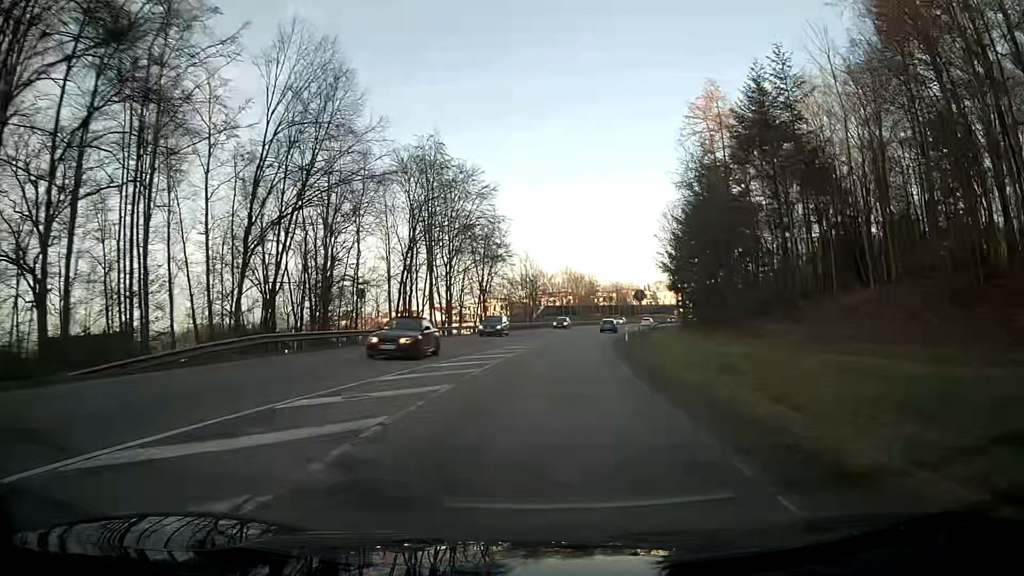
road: secondary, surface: asphalt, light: Day
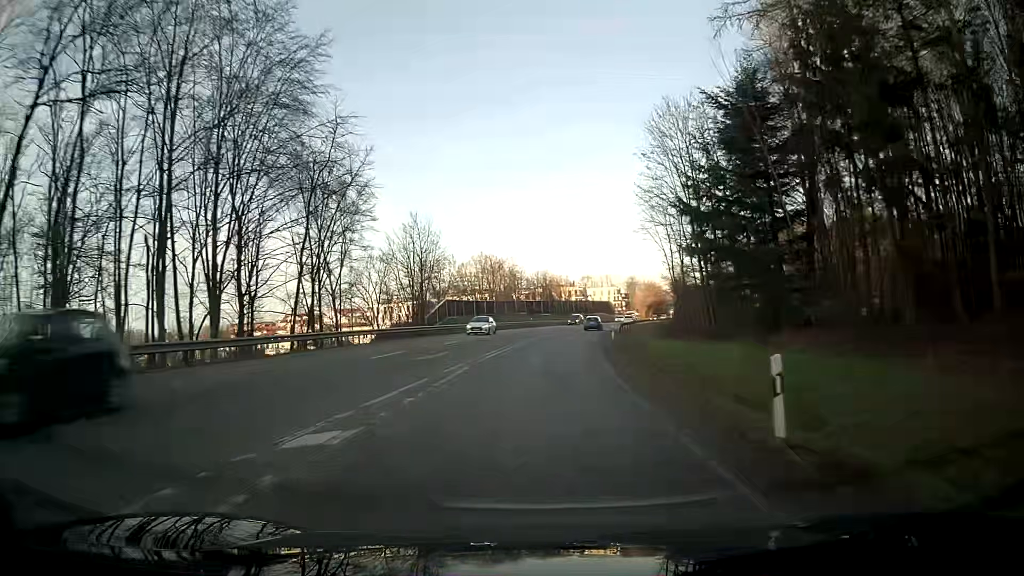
(+2.4, +37.6) m; +7°
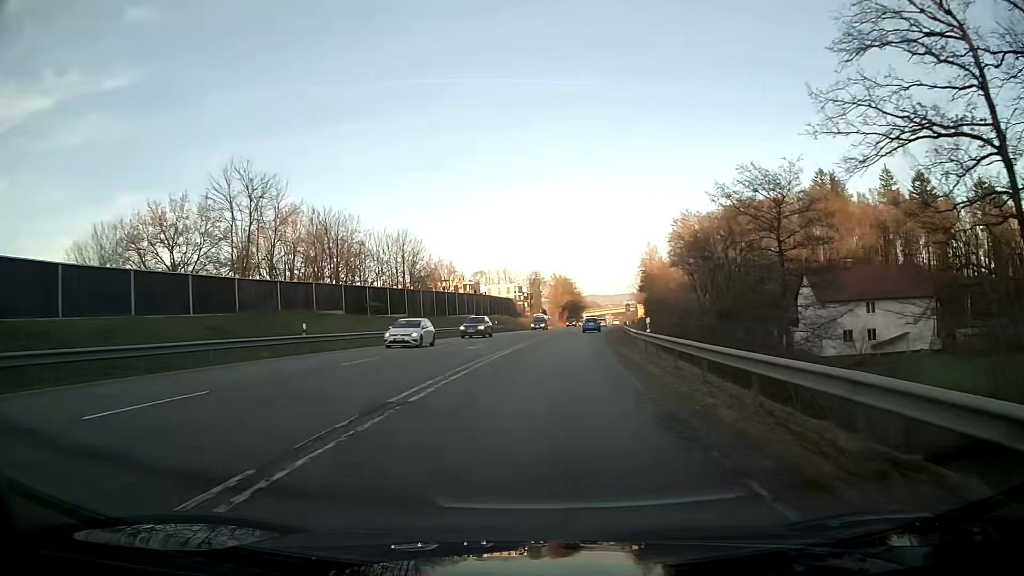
(+4.7, +62.0) m; +9°
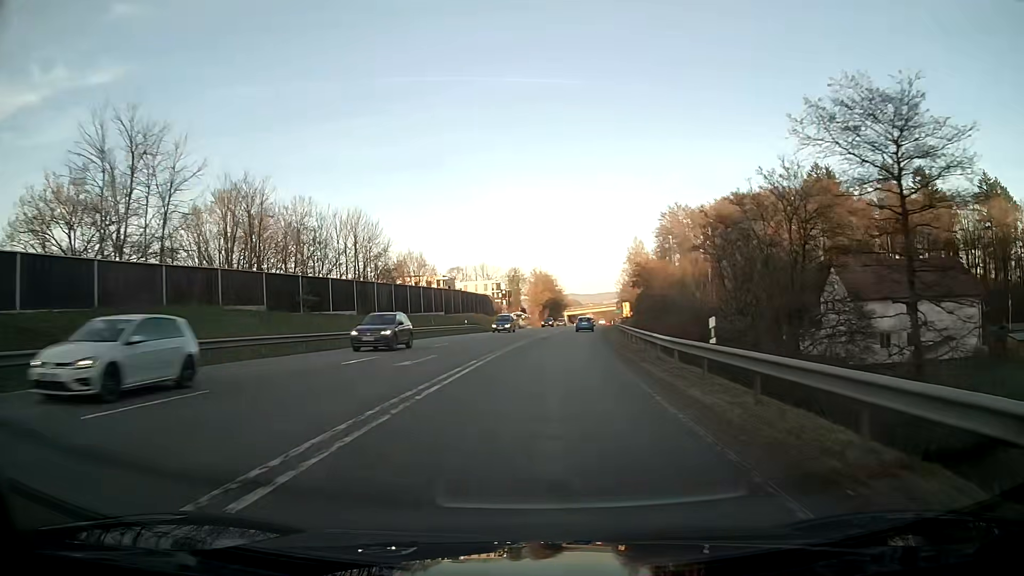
(+0.2, +11.8) m; +2°
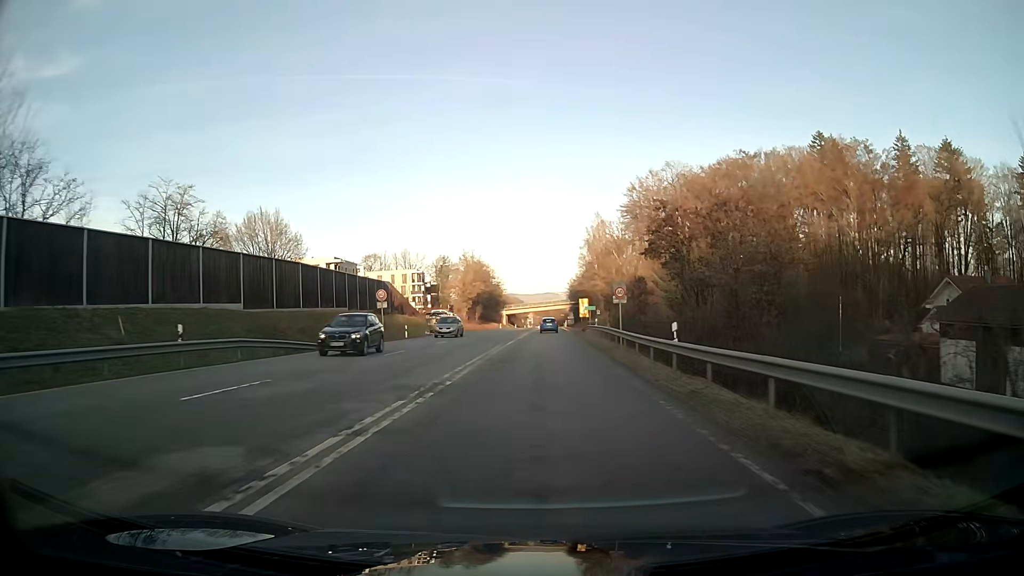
(+2.1, +44.7) m; +5°
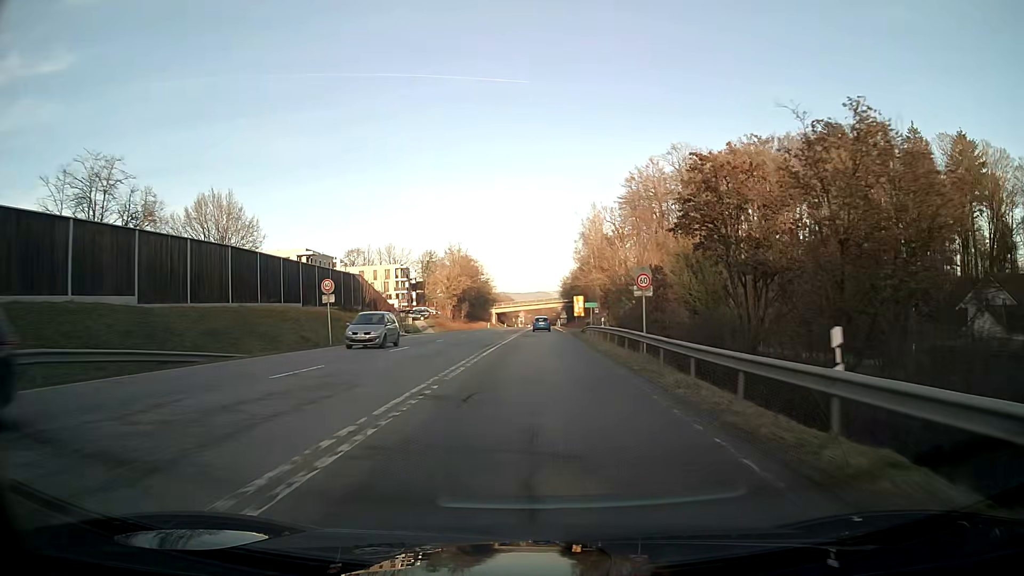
(0.0, +10.5) m; +1°
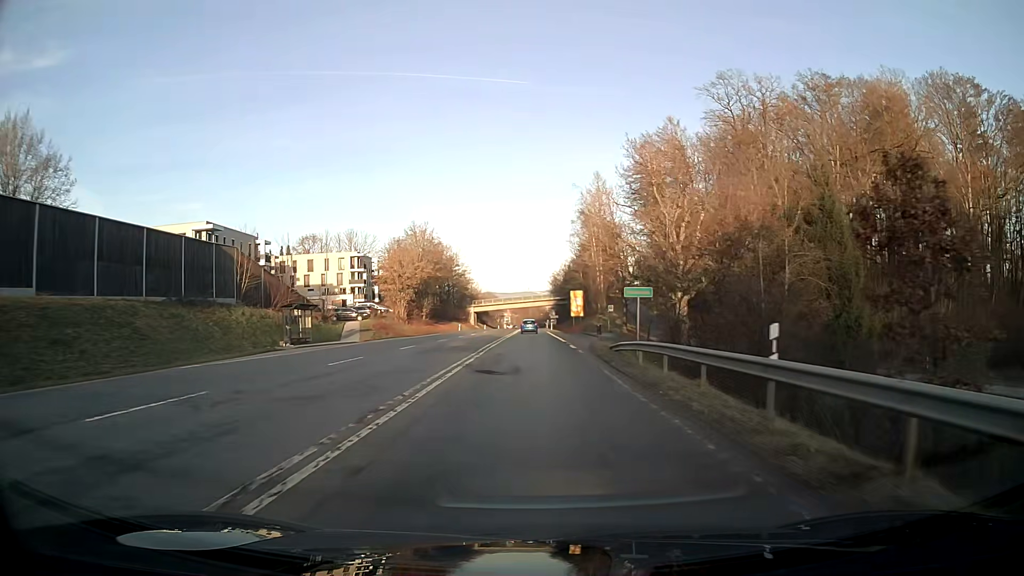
(+0.3, +30.1) m; +1°
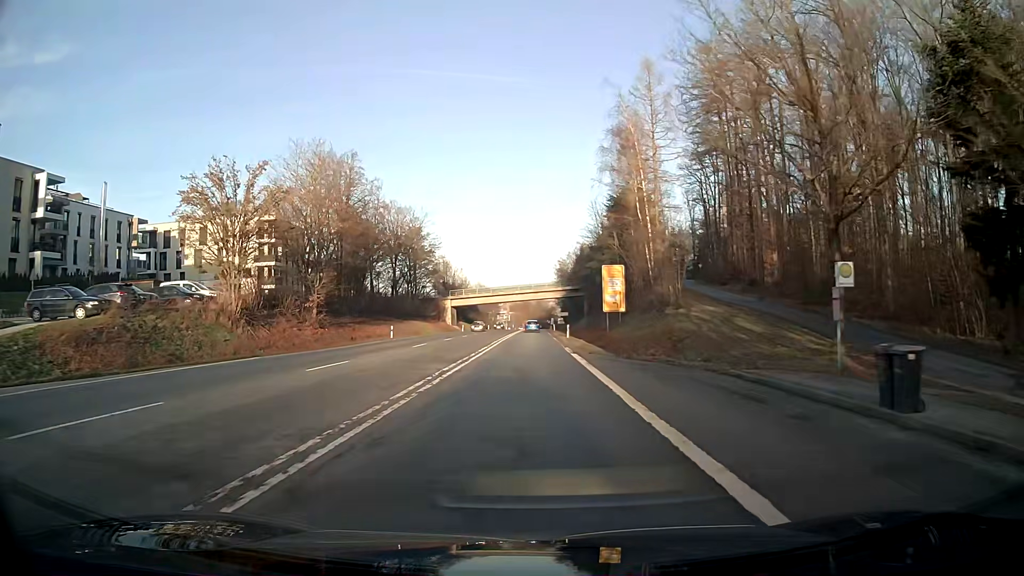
(+0.1, +47.5) m; 0°
